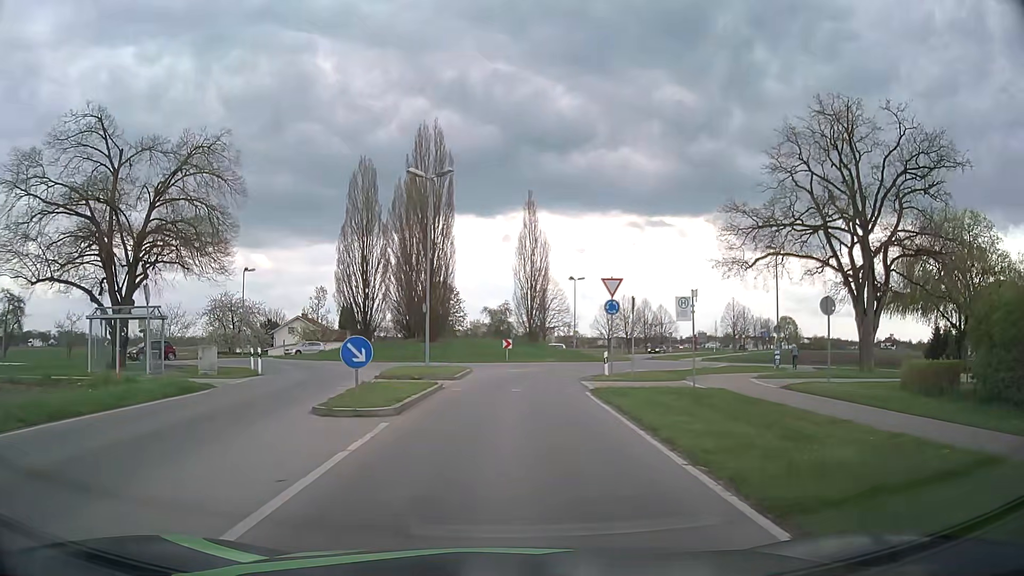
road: tertiary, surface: asphalt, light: Day
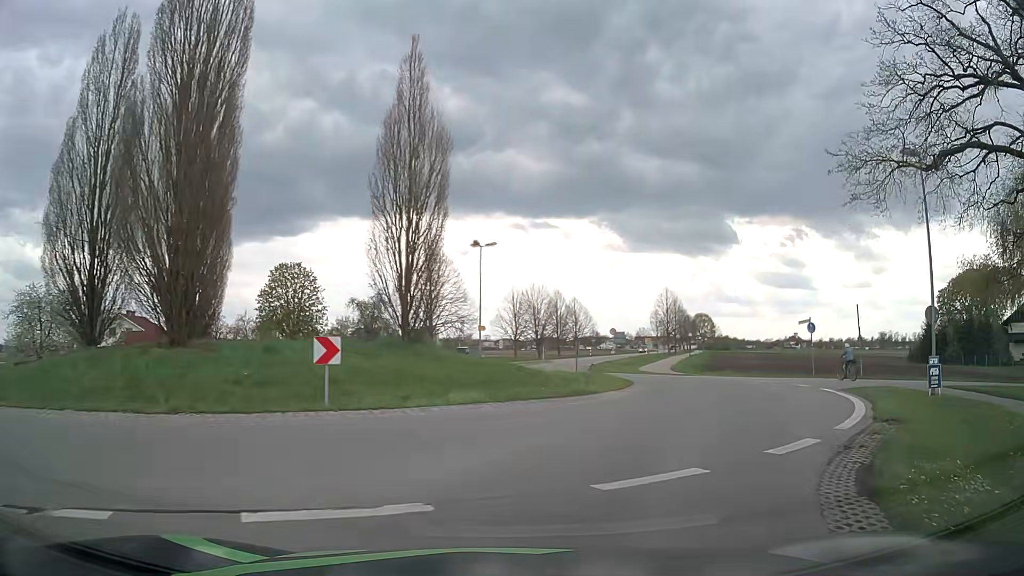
(+0.9, +25.9) m; +9°
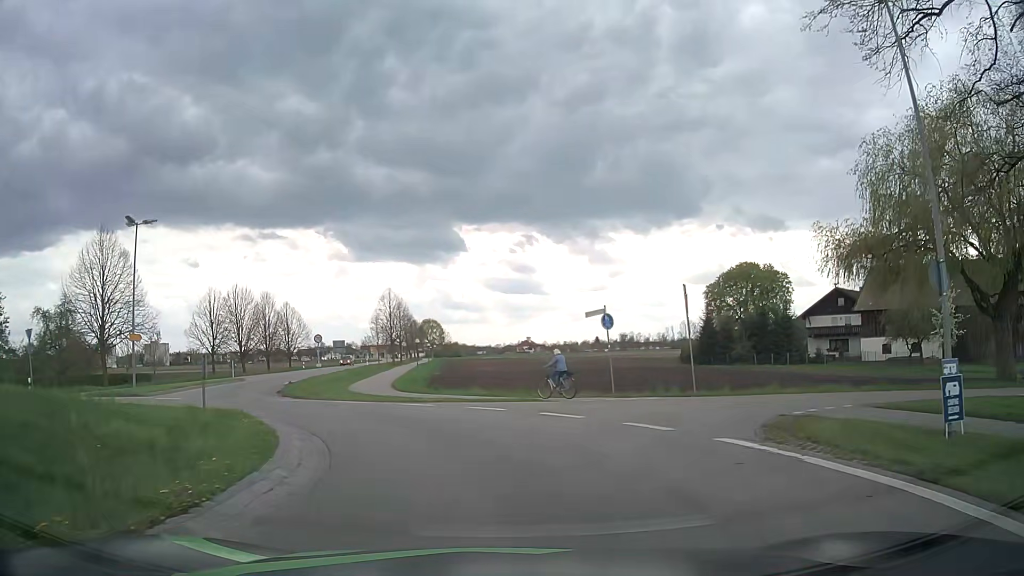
(+2.8, +12.6) m; +24°
(-1, +10) (-5, +19) (-11, +27) (-14, +37) (-16, +46) (-18, +56) (-19, +66) (-20, +76) (-21, +86) (-21, +96) m
